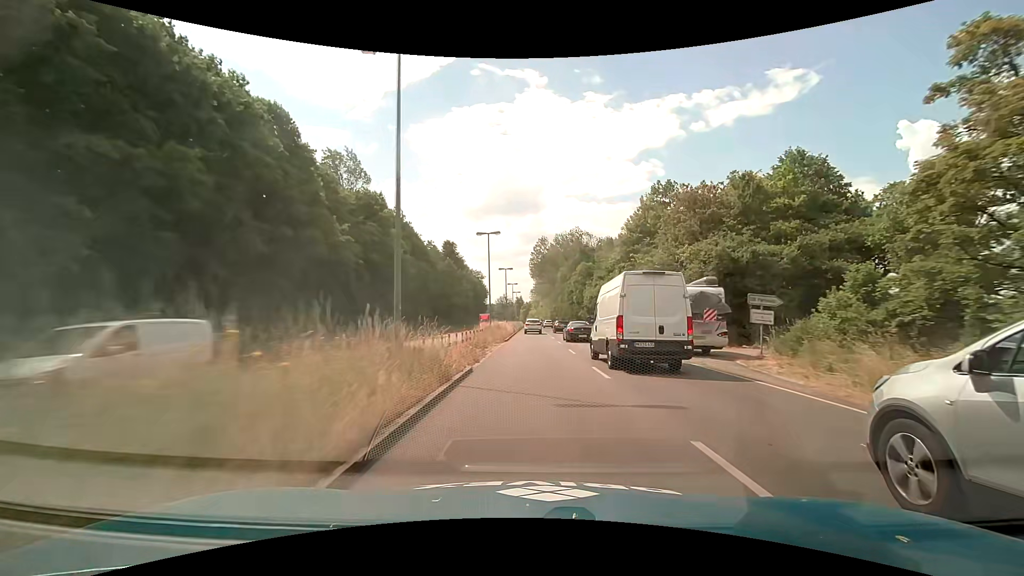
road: primary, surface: asphalt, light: Day
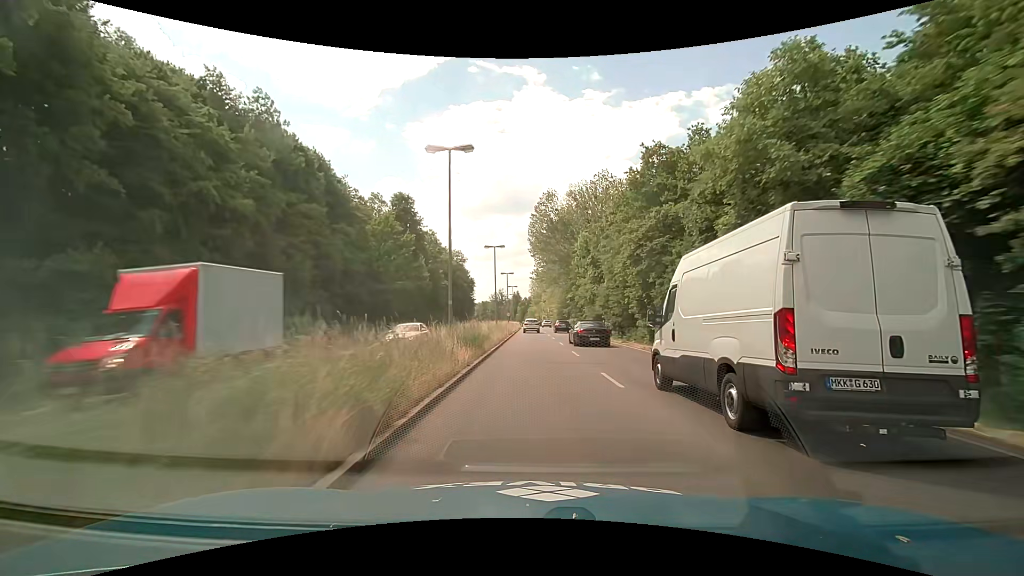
(-0.1, +46.8) m; 0°
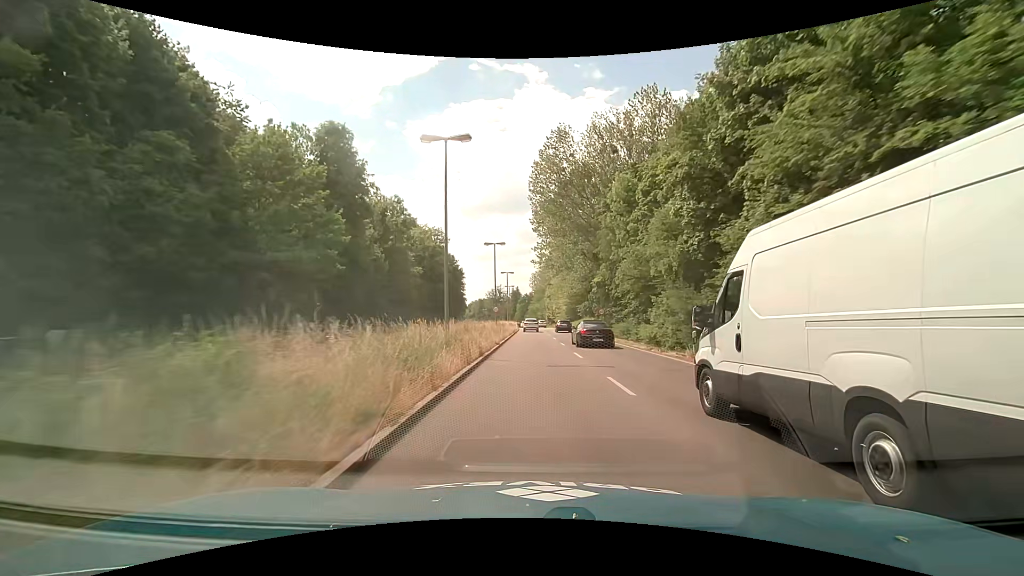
(-0.2, +28.1) m; 0°
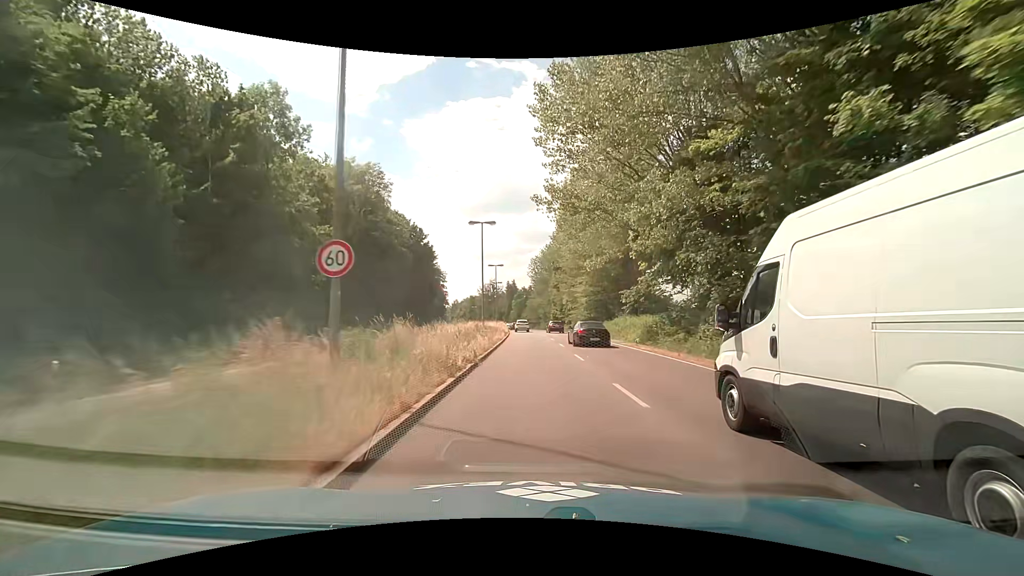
(+0.1, +37.3) m; 0°
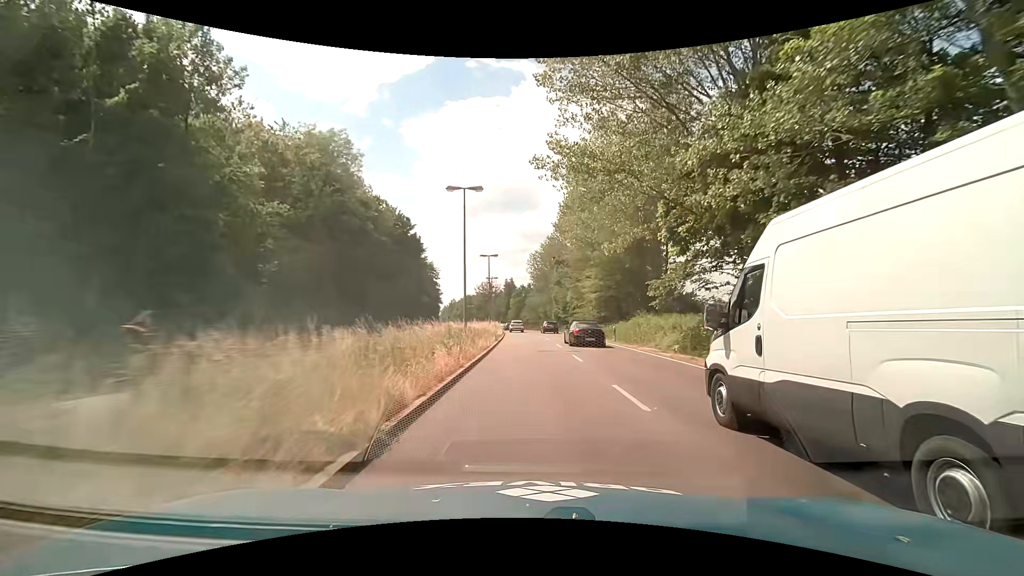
(+0.1, +9.3) m; 0°
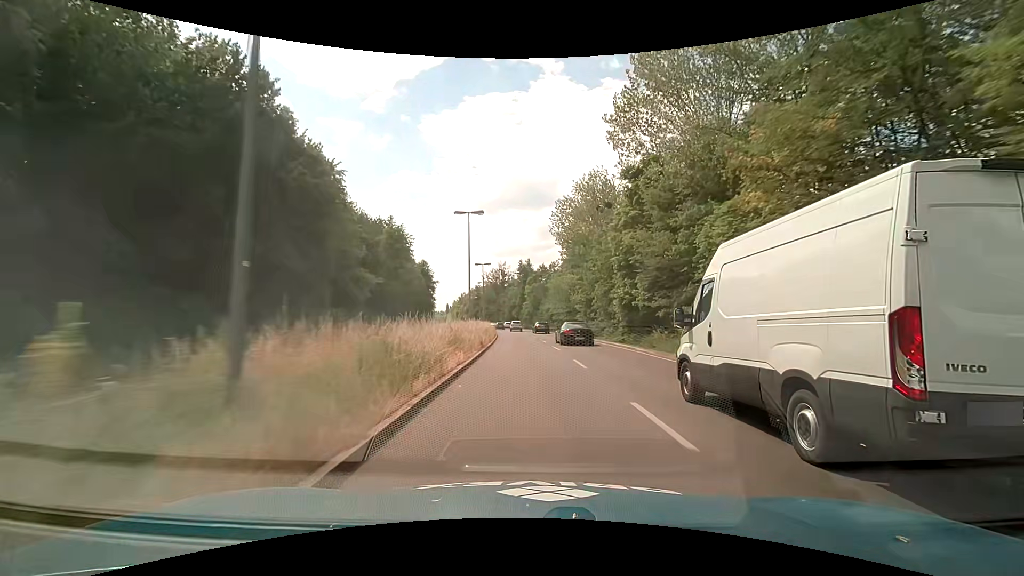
(-0.5, +47.3) m; -1°
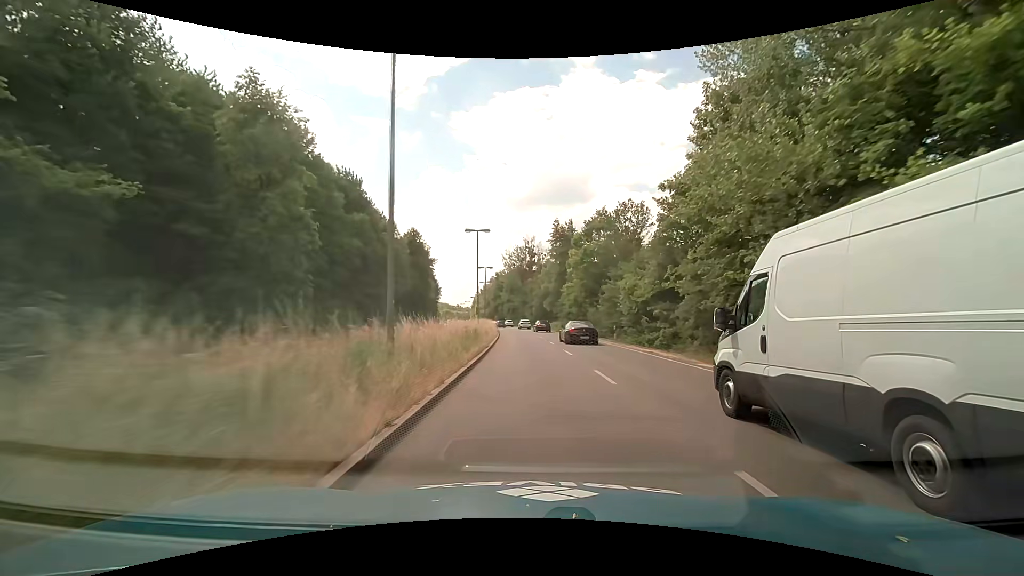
(-2.1, +48.6) m; -4°
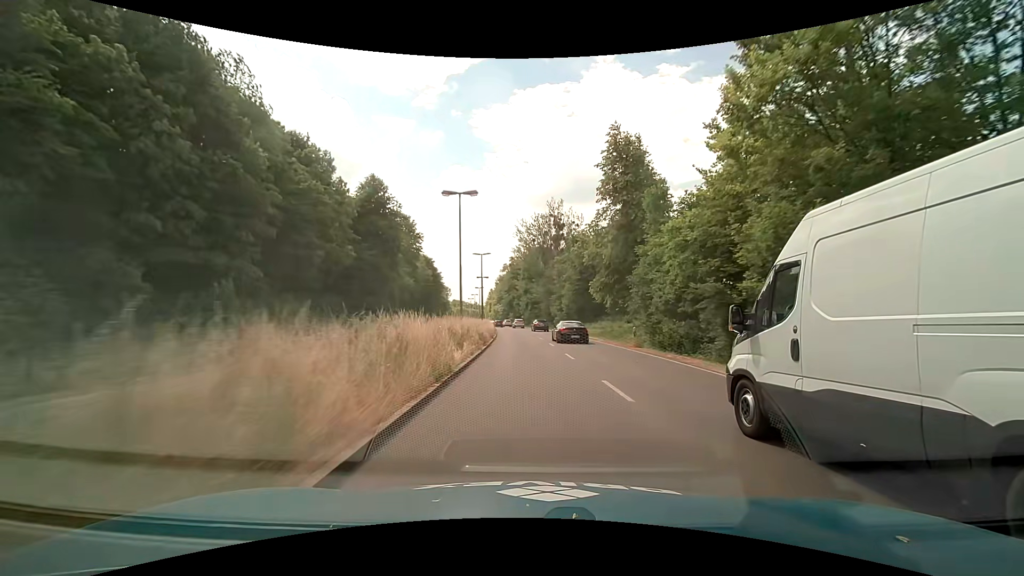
(-0.6, +38.2) m; -2°
(0, +10) (0, +20) (-1, +30) (-1, +40) (-2, +50) (-3, +60) (-4, +70) (-5, +80) (-6, +90) (-7, +100) m
